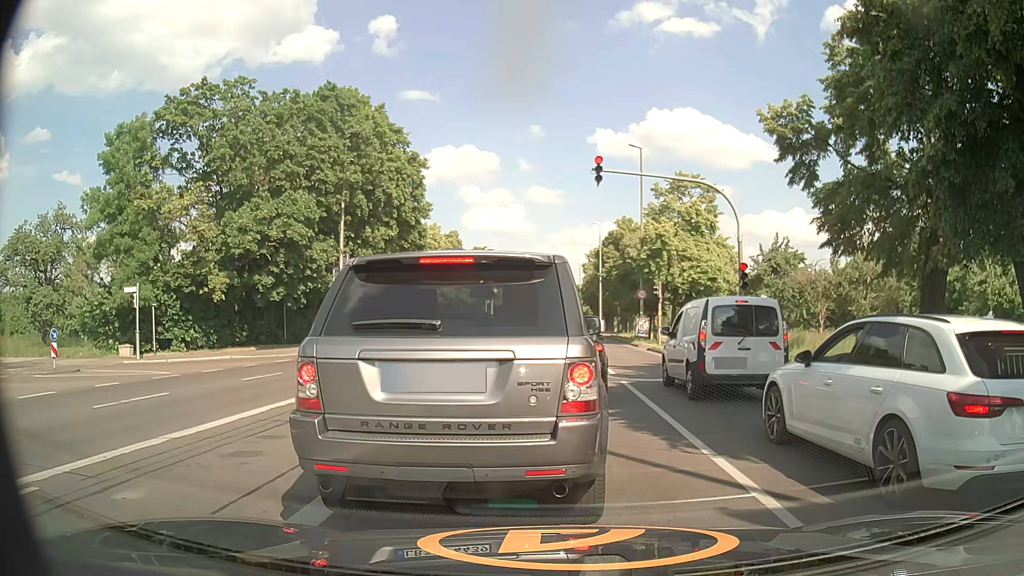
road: primary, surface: asphalt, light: Day
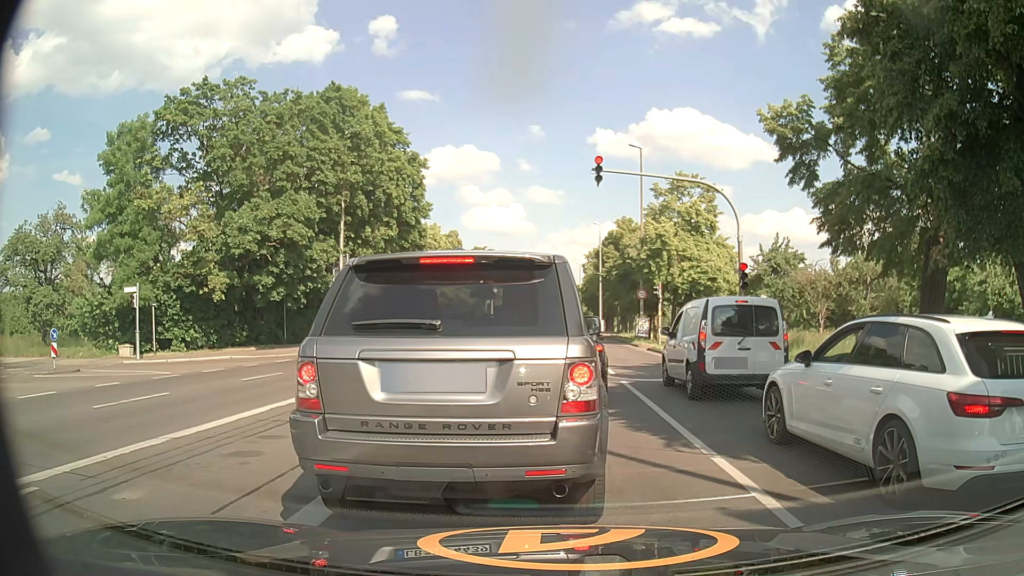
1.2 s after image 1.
(0.0, 0.0) m; 0°
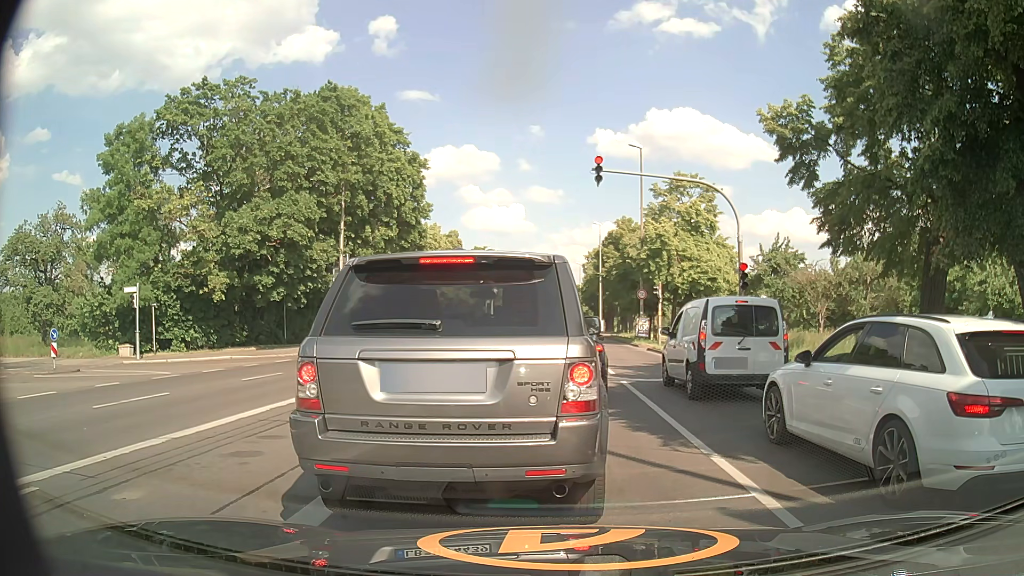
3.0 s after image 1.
(0.0, 0.0) m; 0°
(0, +10) (0, +20) (0, +30) (0, +40) (0, +50) (0, +60) (0, +70) (0, +80) (0, +90) (0, +100) m
